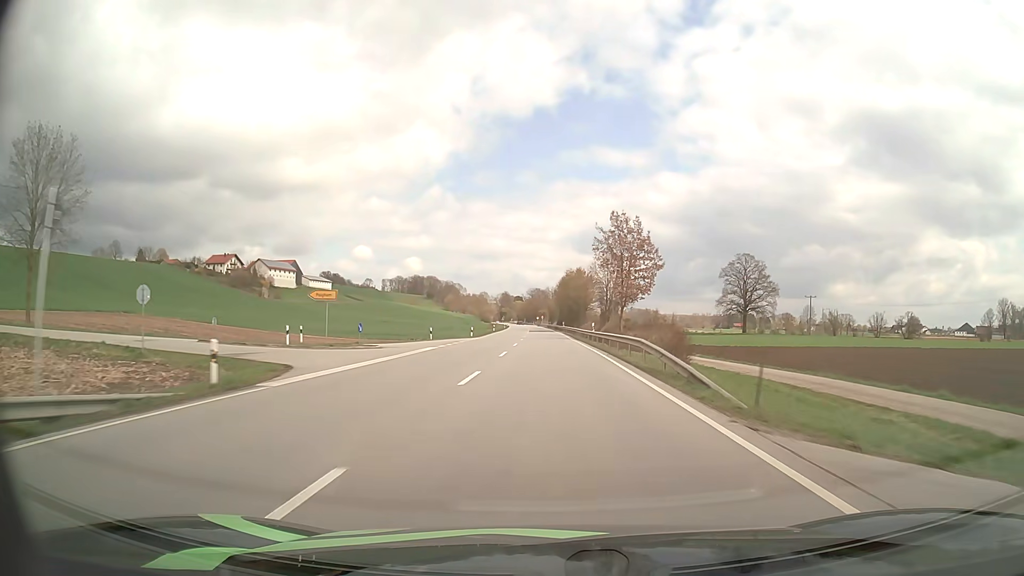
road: primary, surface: asphalt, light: Day
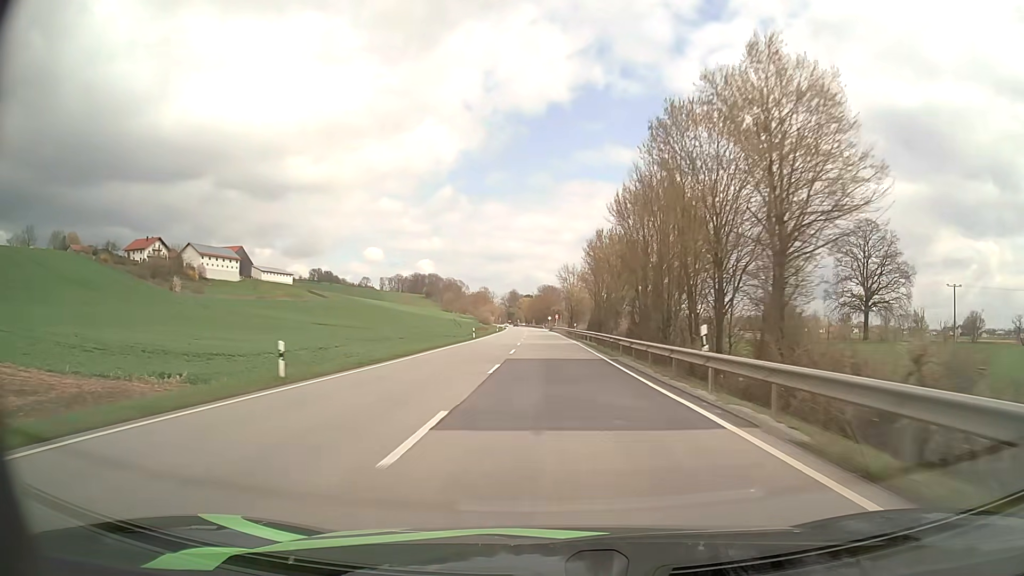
(-0.9, +81.4) m; -1°
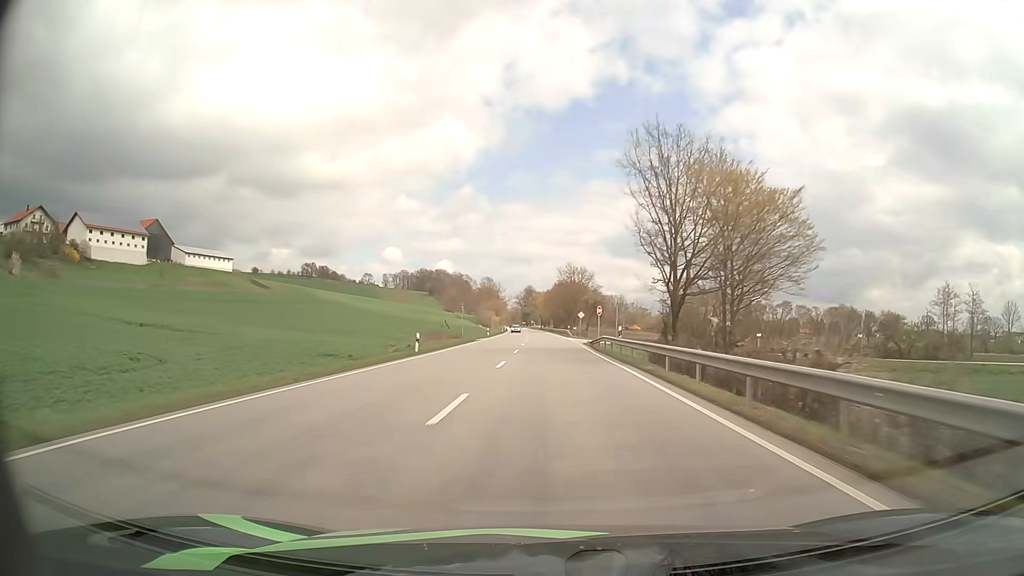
(-1.2, +82.8) m; -2°
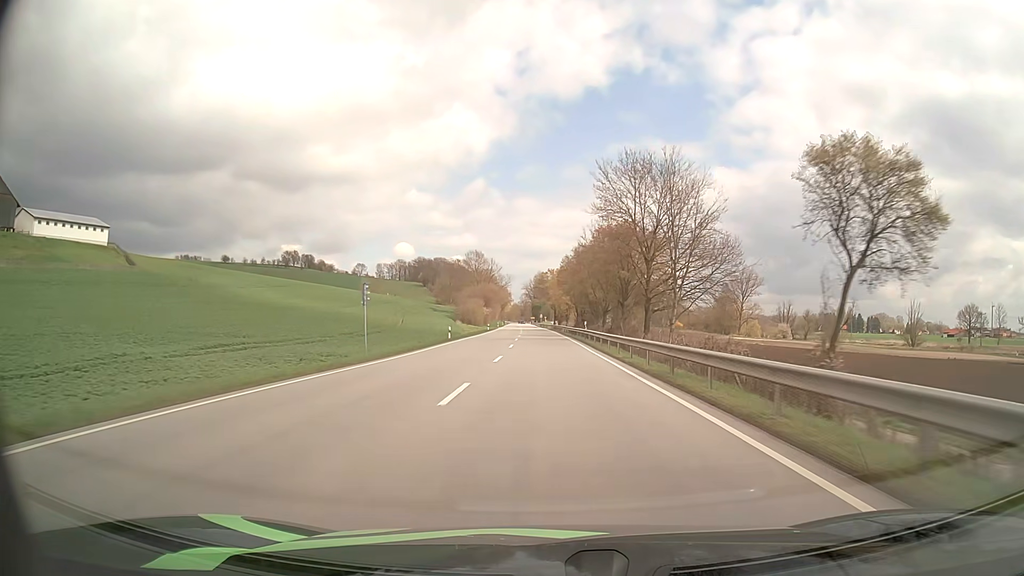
(-0.9, +84.1) m; -1°
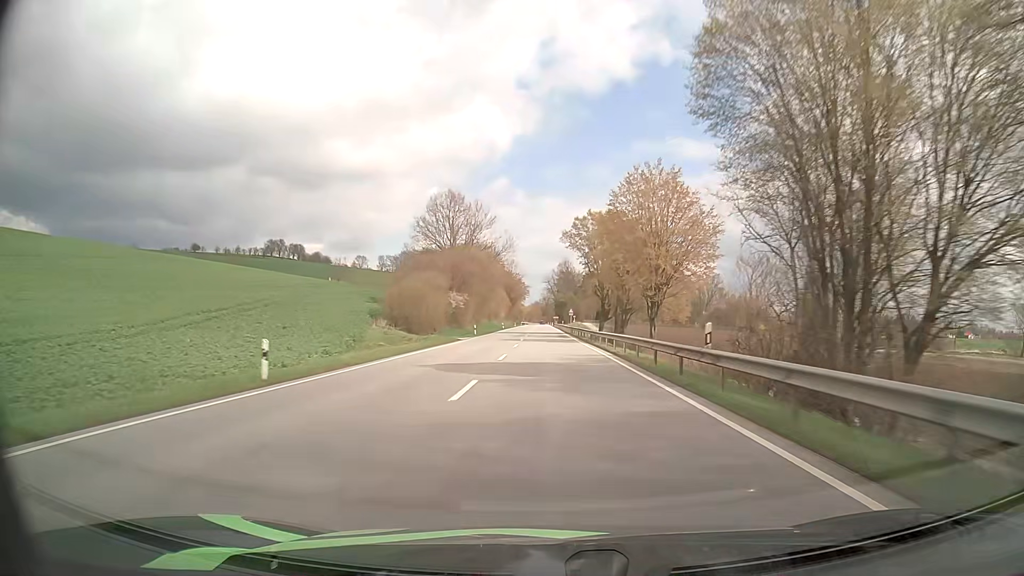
(-1.7, +84.8) m; -2°
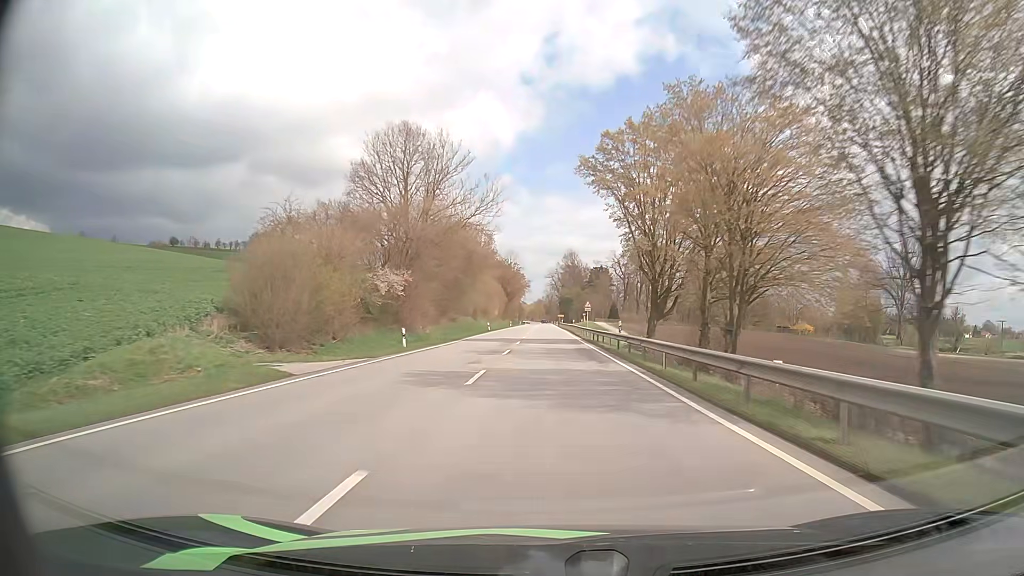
(-0.1, +33.9) m; 0°
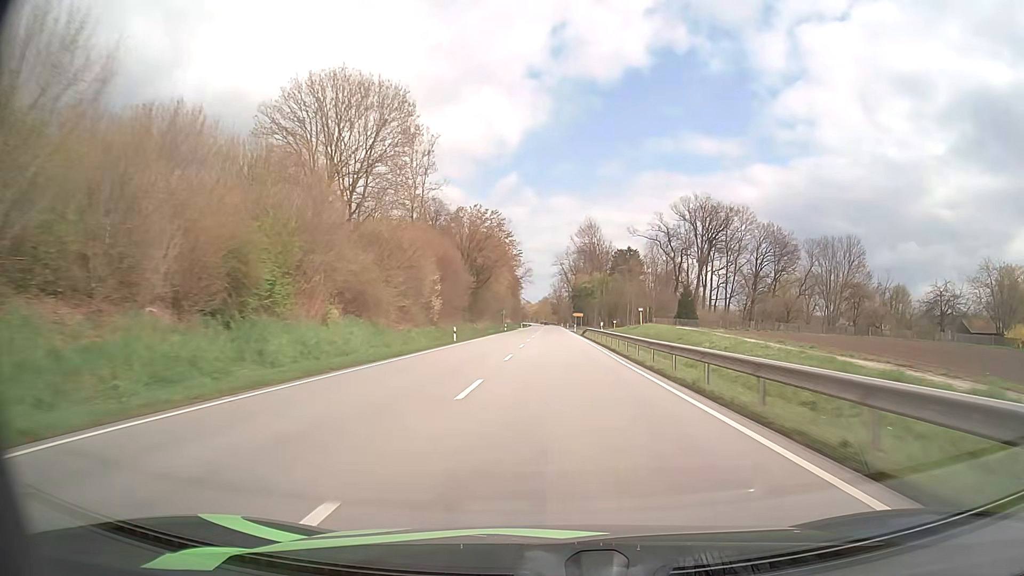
(-0.4, +85.1) m; -1°
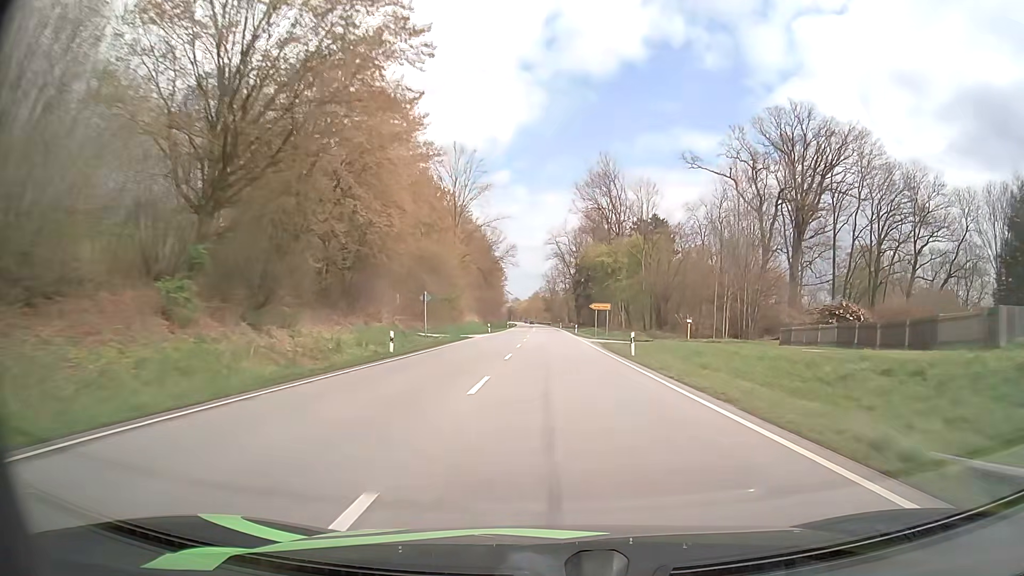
(+0.2, +68.2) m; +1°
(0, +10) (0, +20) (0, +30) (0, +40) (0, +50) (0, +60) (0, +70) (0, +80) (0, +90) (0, +100) m
